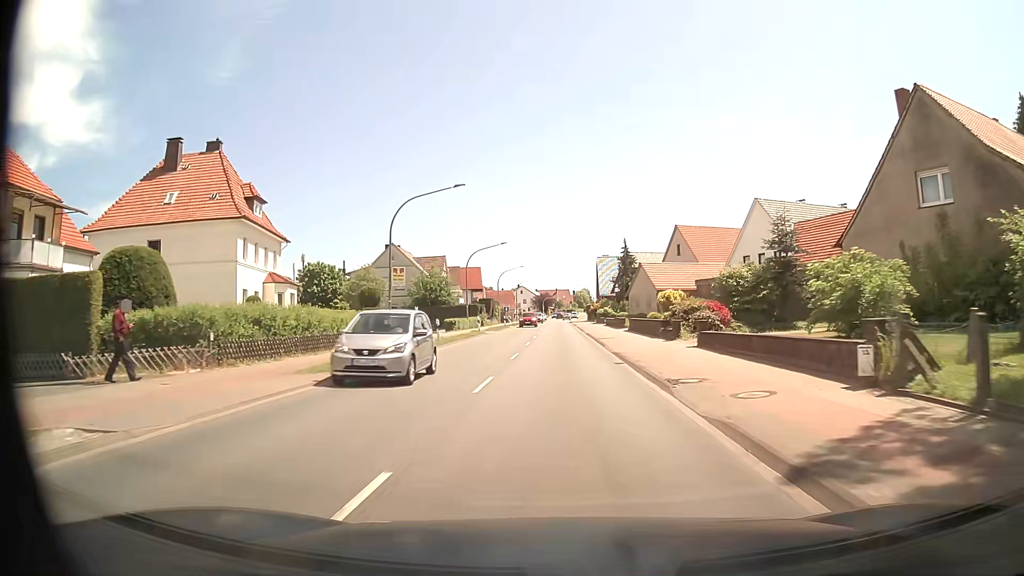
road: primary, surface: asphalt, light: Day
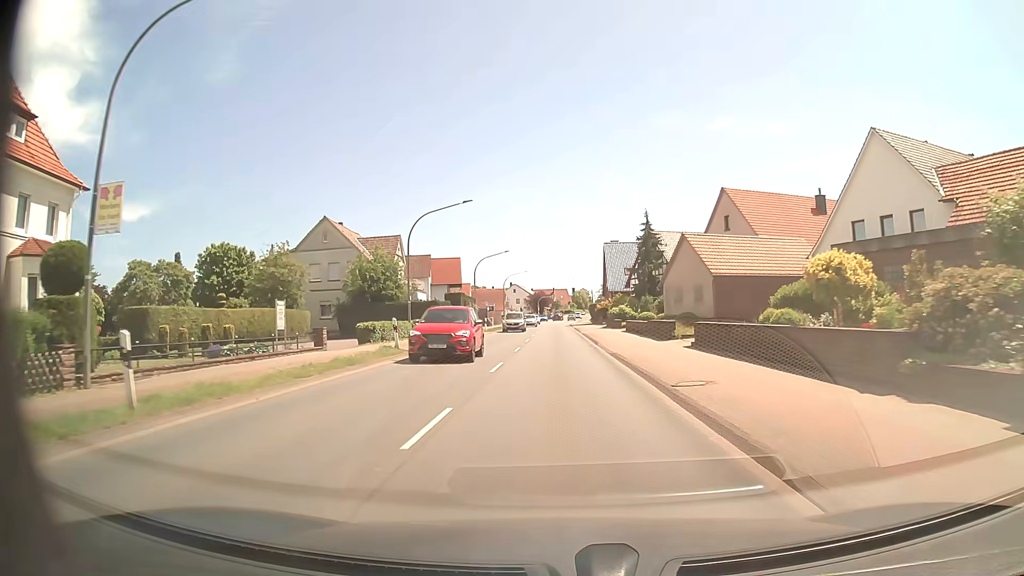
(+0.1, +23.2) m; 0°
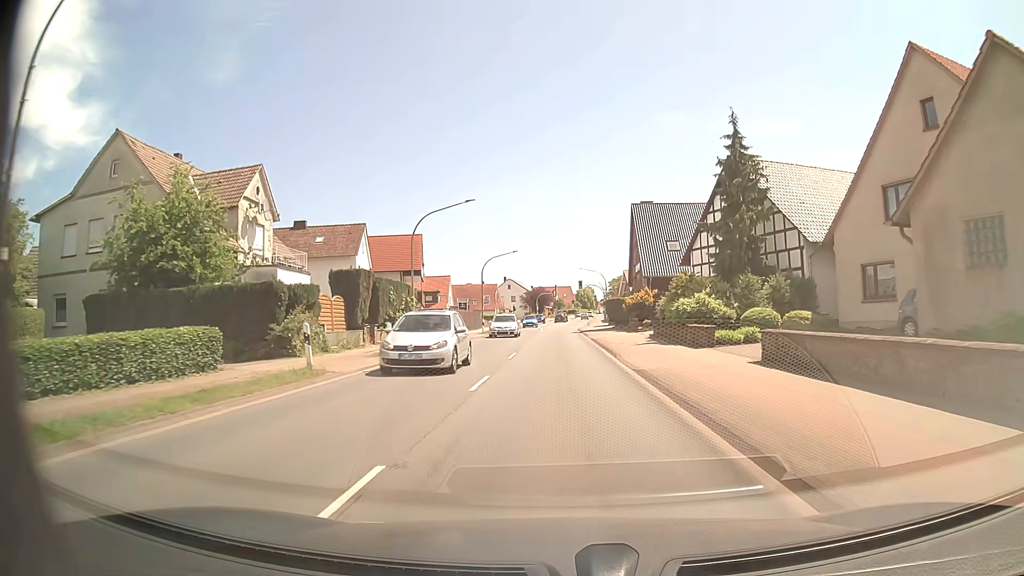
(-0.1, +31.0) m; 0°
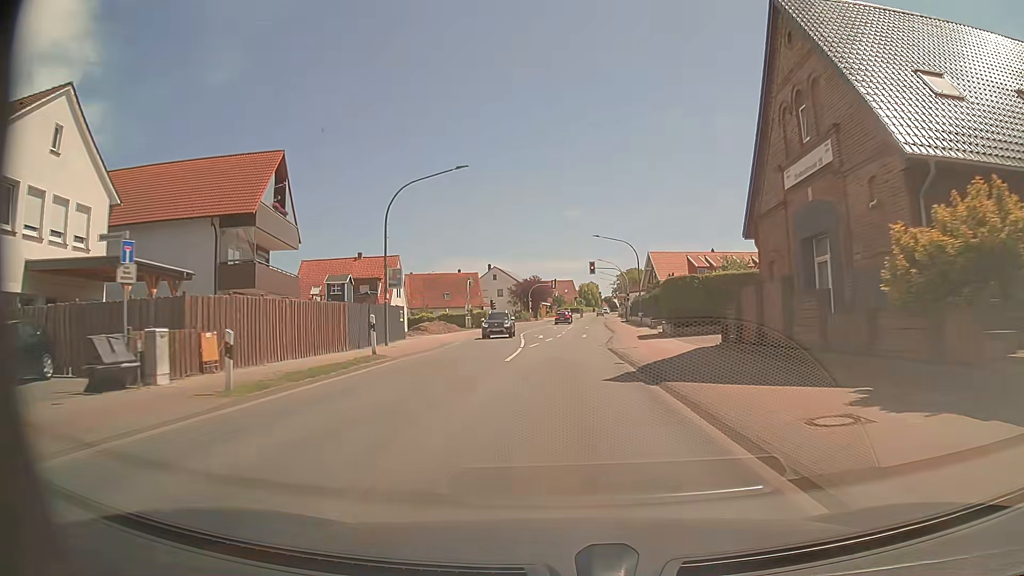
(+0.1, +38.8) m; 0°
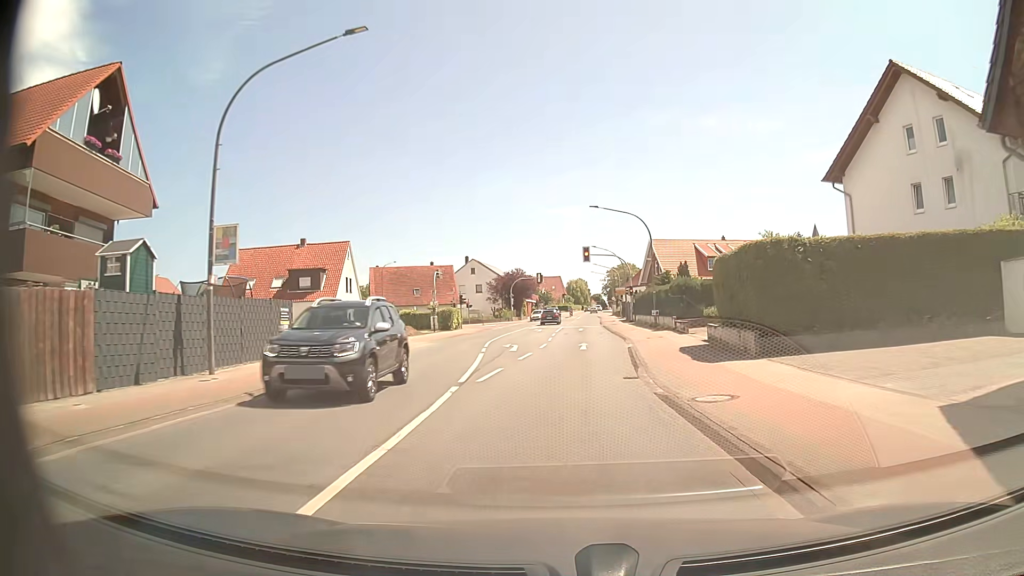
(+0.1, +14.9) m; 0°
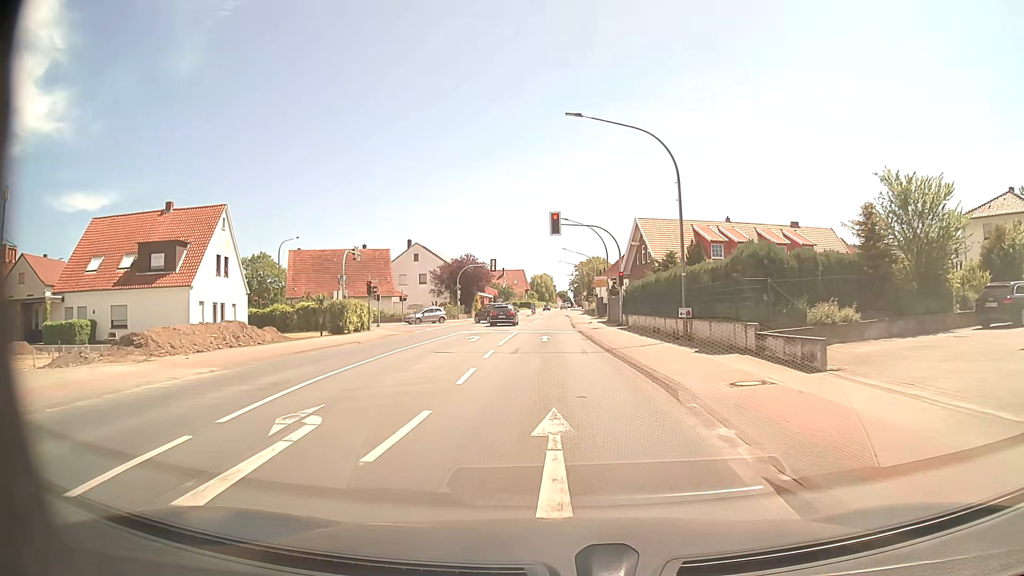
(+0.7, +19.6) m; +4°
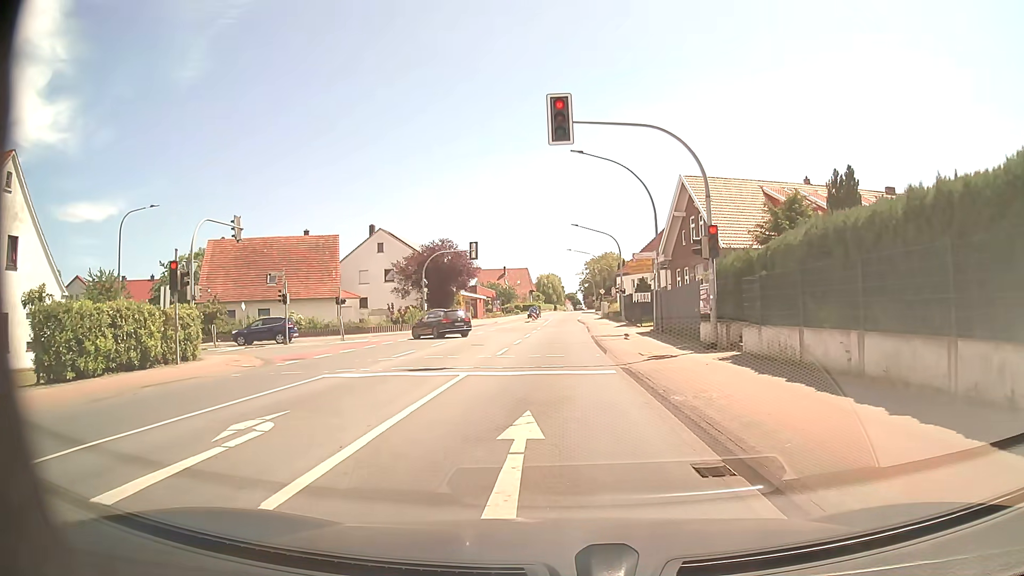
(-0.1, +22.3) m; -2°
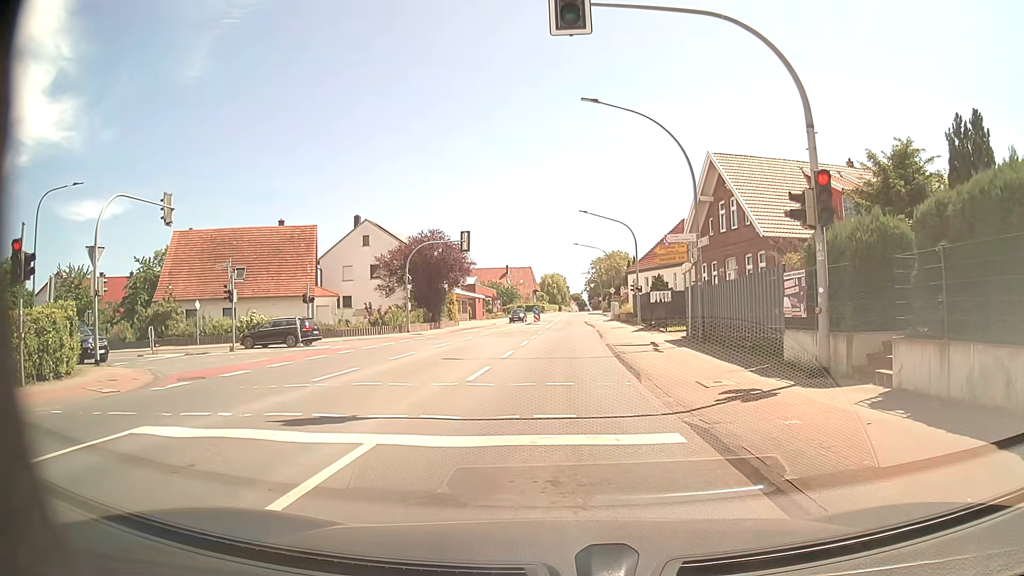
(+0.1, +7.1) m; 0°
